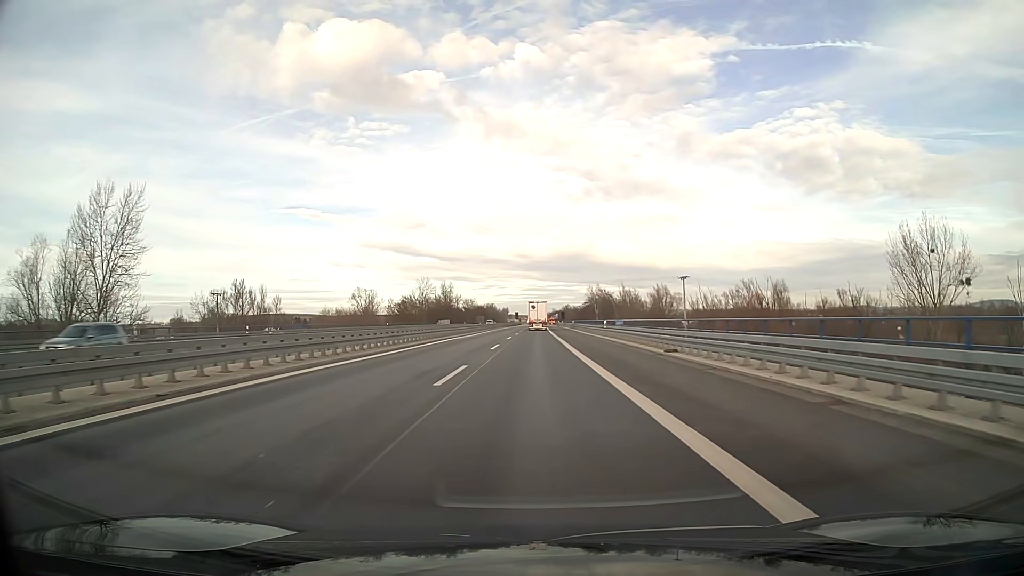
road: motorway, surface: asphalt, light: Day
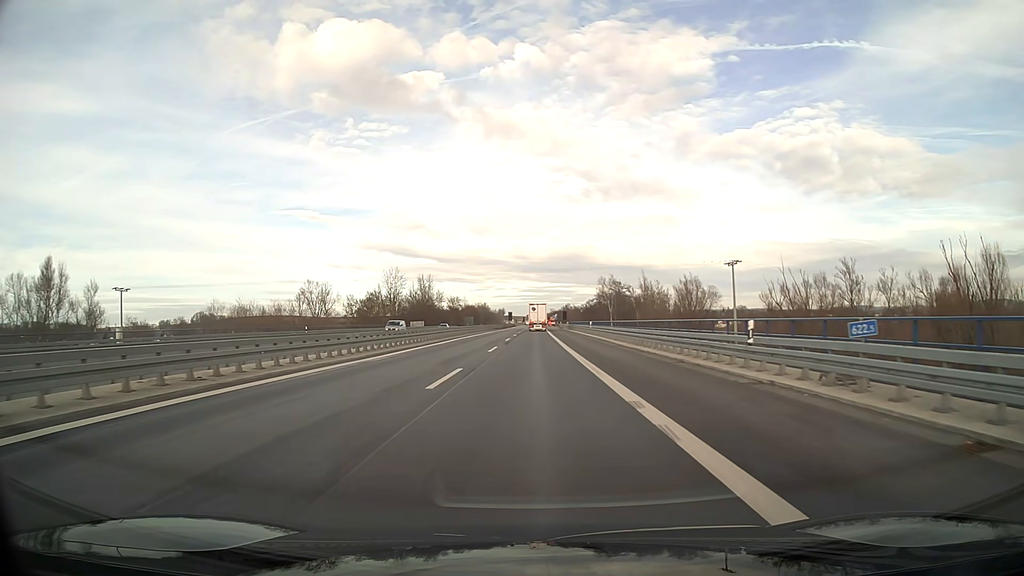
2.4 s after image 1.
(+0.1, +36.5) m; 0°
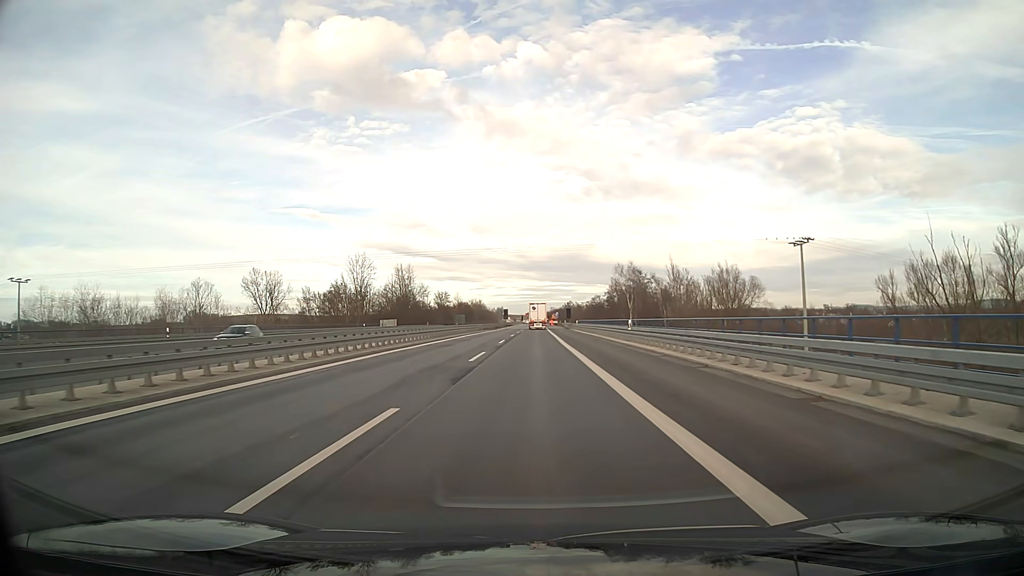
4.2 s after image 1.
(0.0, +27.3) m; 0°
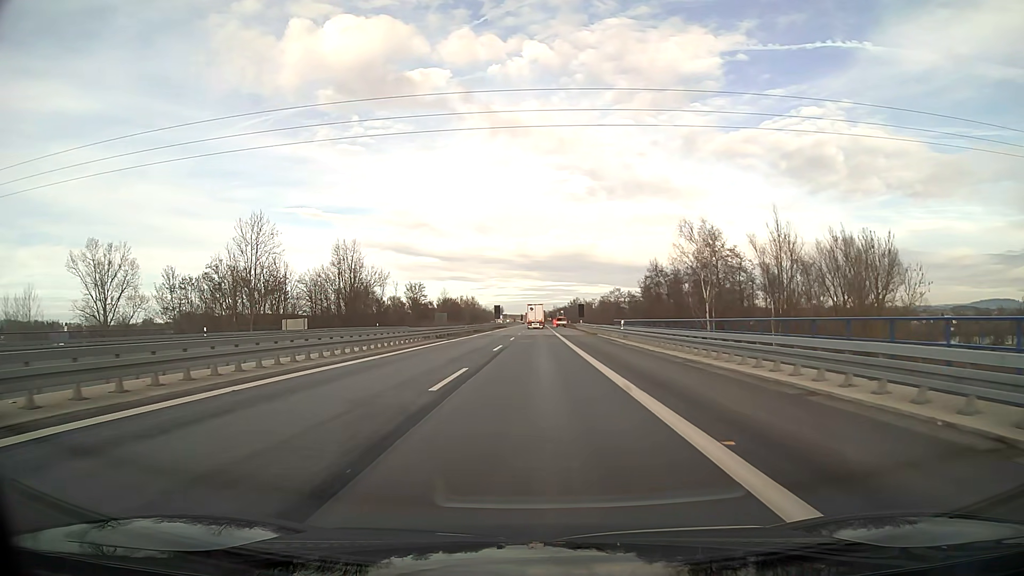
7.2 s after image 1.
(0.0, +45.6) m; 0°
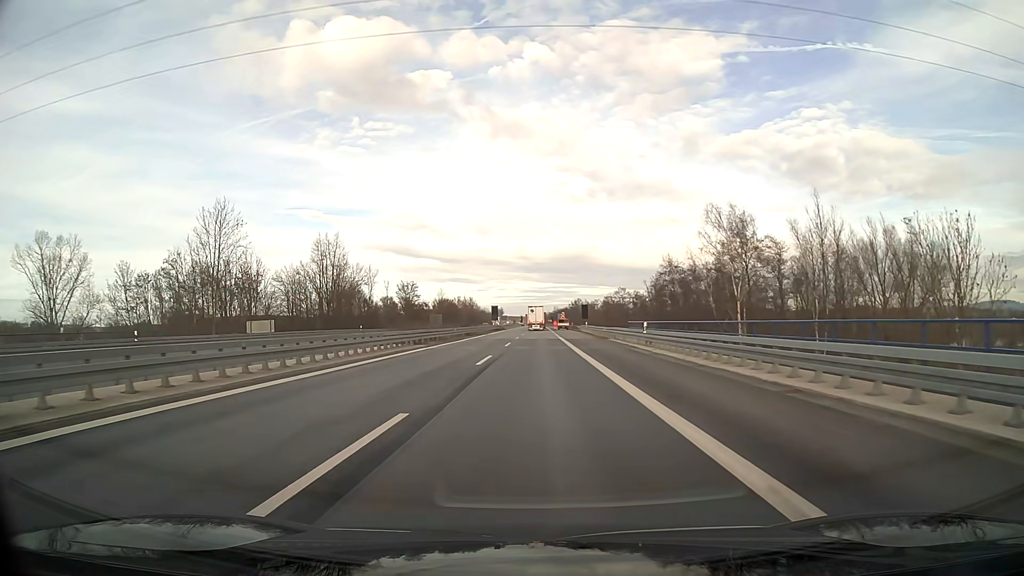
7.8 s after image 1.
(0.0, +9.1) m; 0°
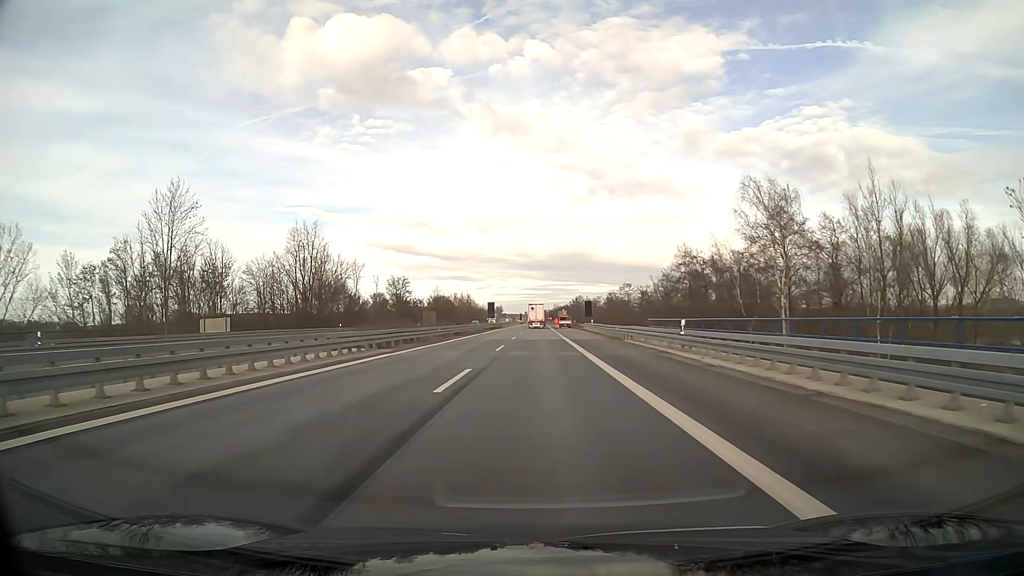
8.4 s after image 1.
(0.0, +9.1) m; 0°
